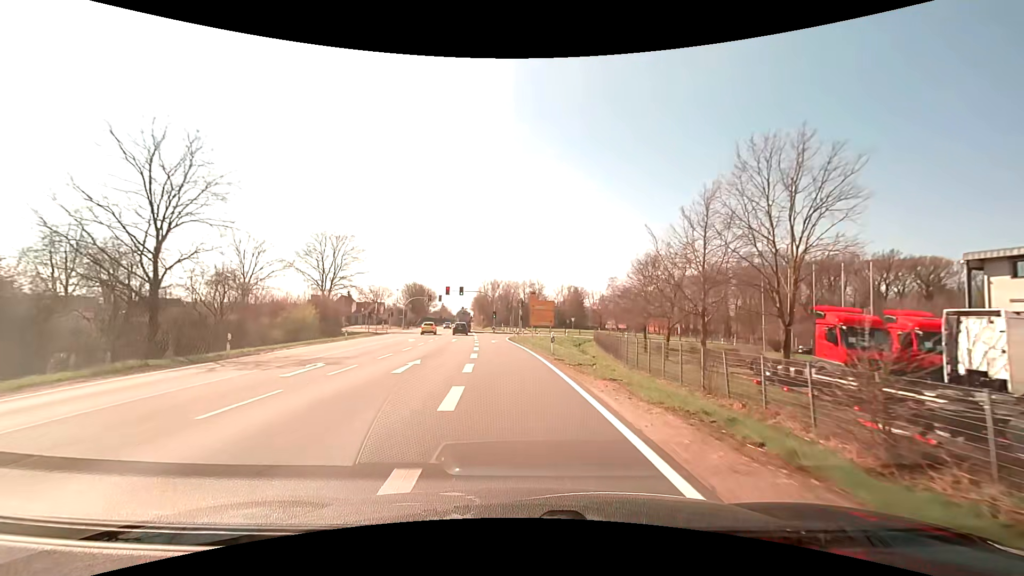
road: primary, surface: asphalt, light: Day
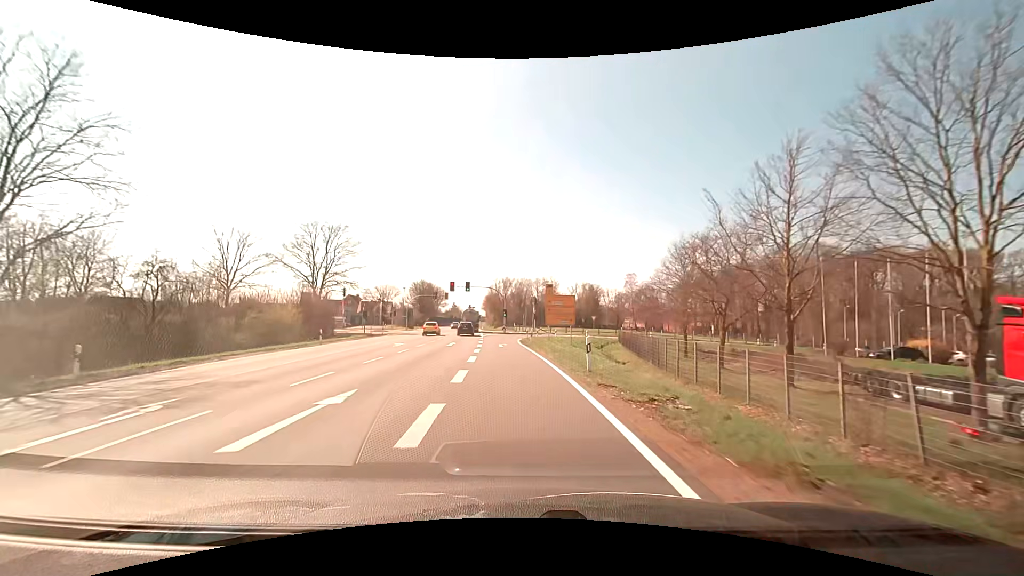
(-0.1, +8.5) m; -1°
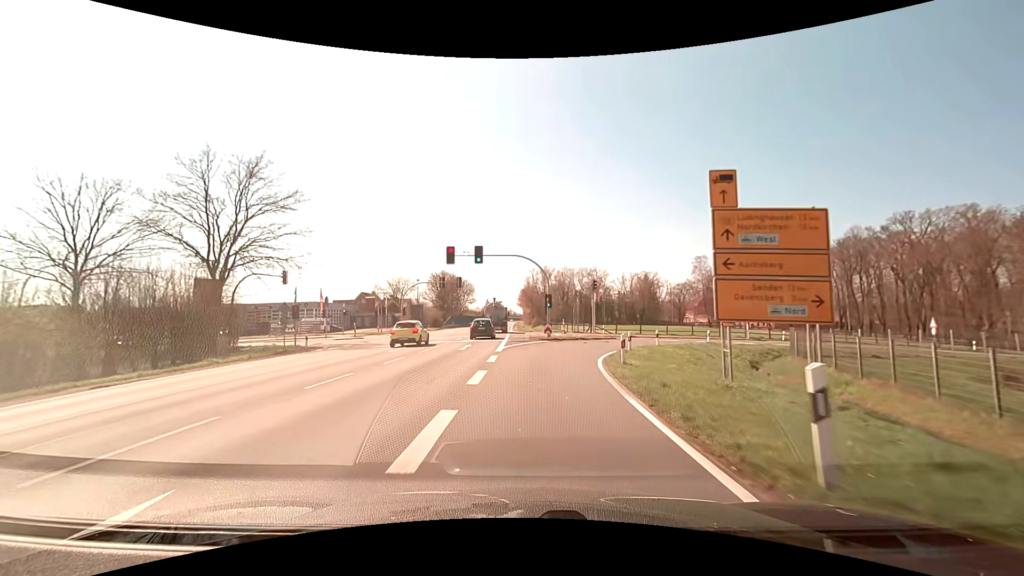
(-1.5, +31.2) m; -4°
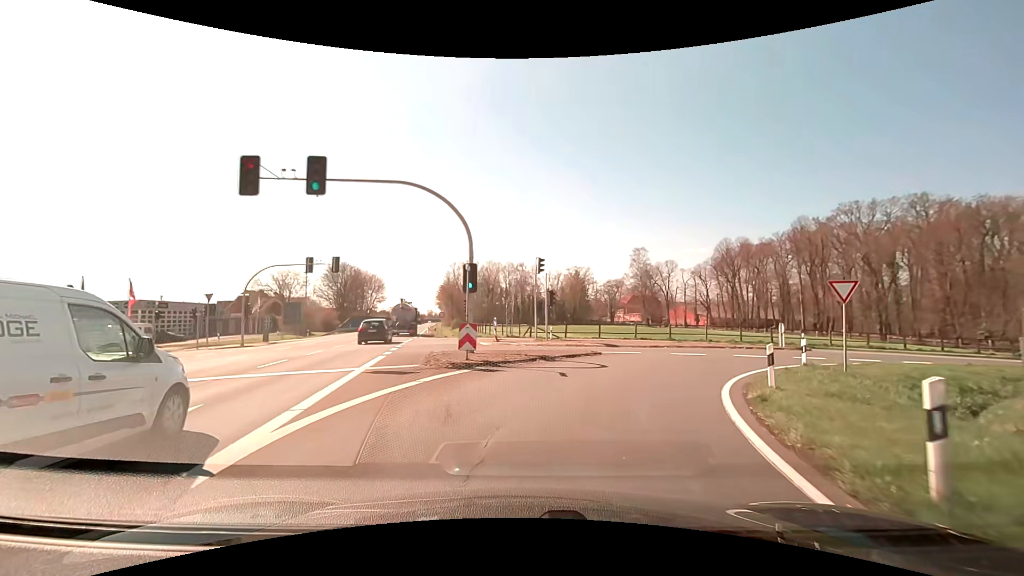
(+0.7, +19.7) m; +8°
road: primary_link
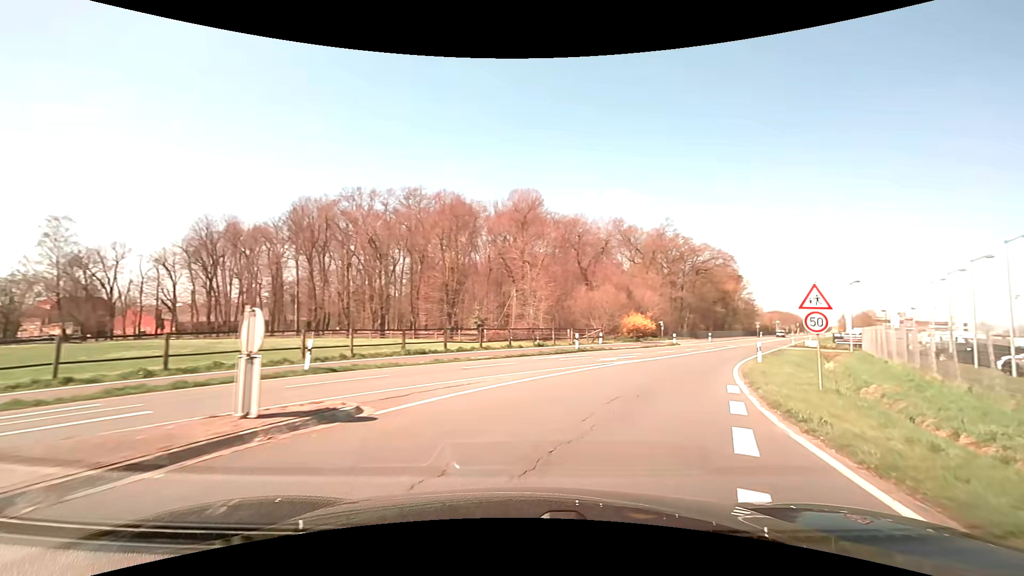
(+11.0, +24.4) m; +54°
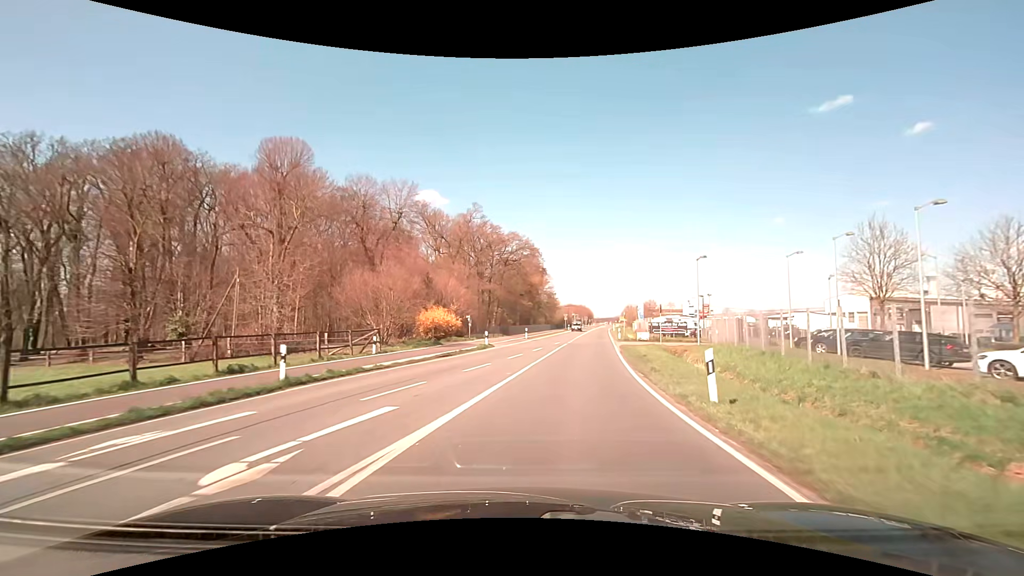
(+3.9, +16.8) m; +22°
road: secondary
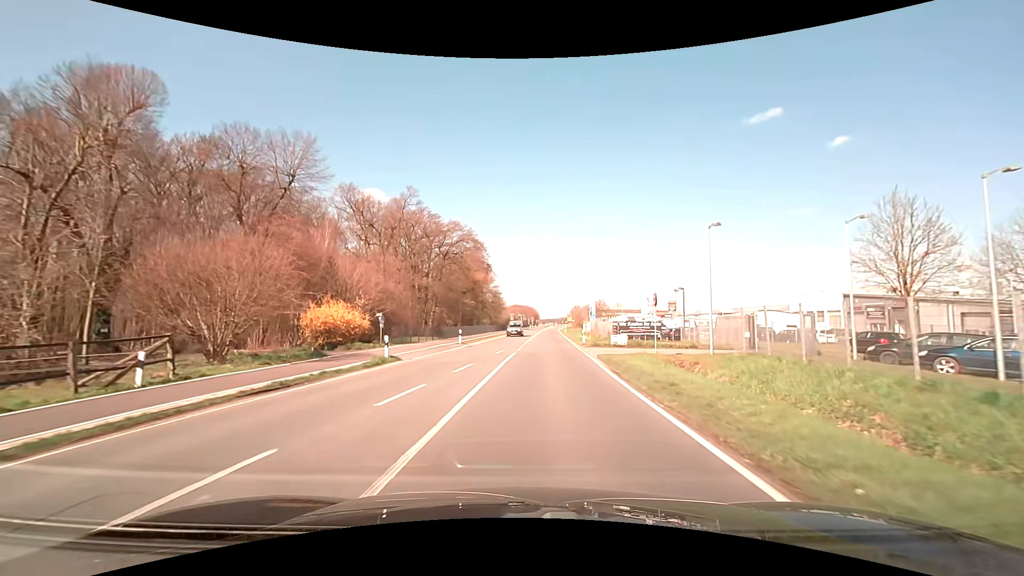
(+0.7, +13.0) m; +6°
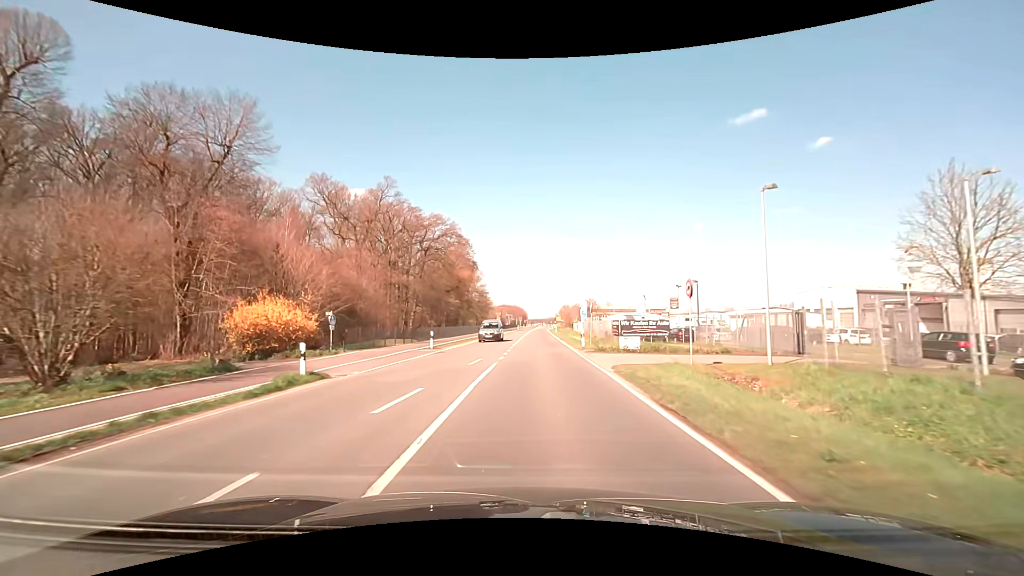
(+0.1, +6.9) m; +1°
(0, +10) (0, +20) (+1, +30) (+1, +40) (+2, +50) (+2, +60) (+2, +70) (+3, +80) (+3, +90) (+3, +100) m
